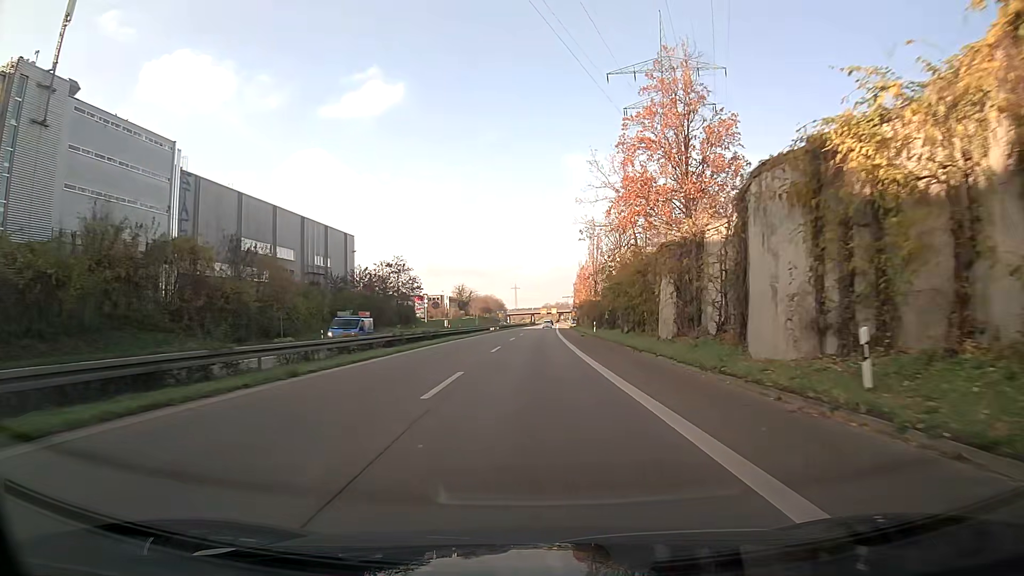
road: trunk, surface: asphalt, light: Day
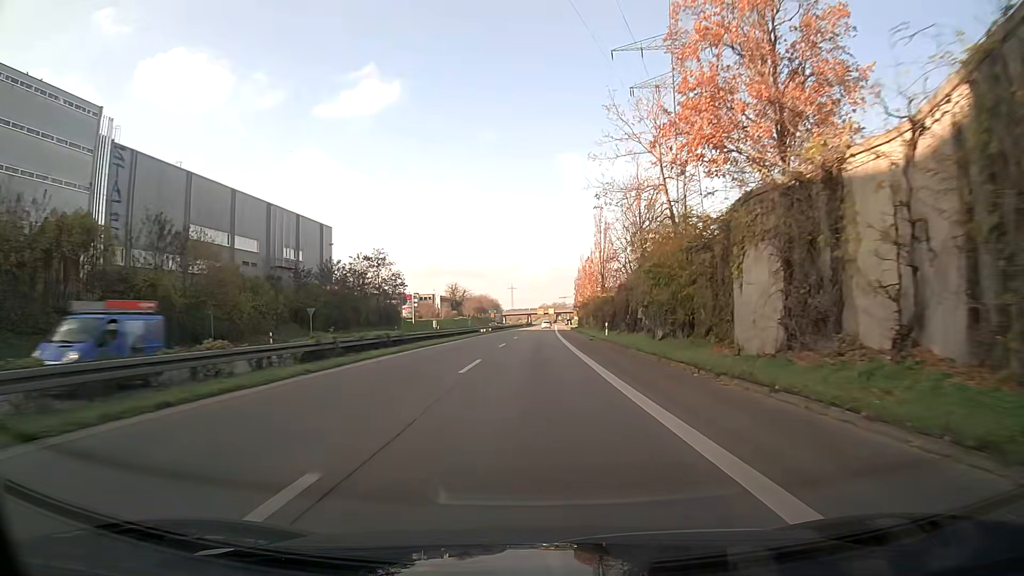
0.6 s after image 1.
(0.0, +11.9) m; 0°
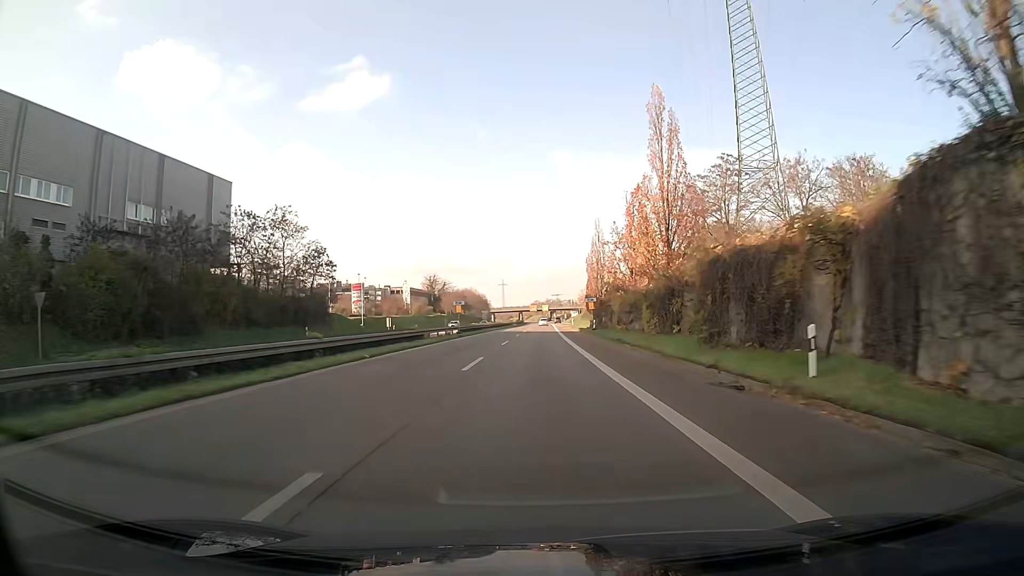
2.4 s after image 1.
(+0.2, +36.3) m; +1°
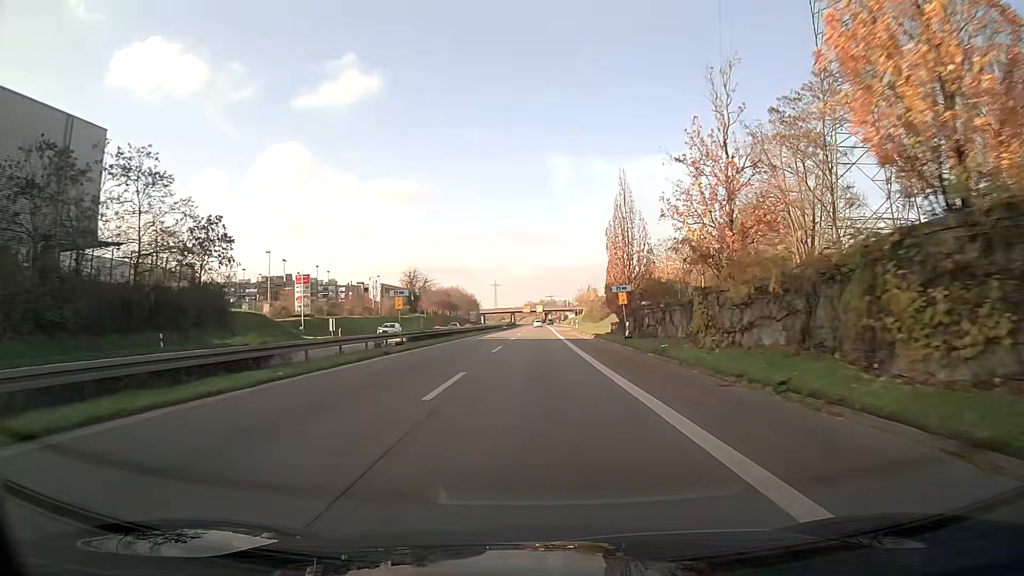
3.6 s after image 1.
(+0.1, +24.6) m; +1°
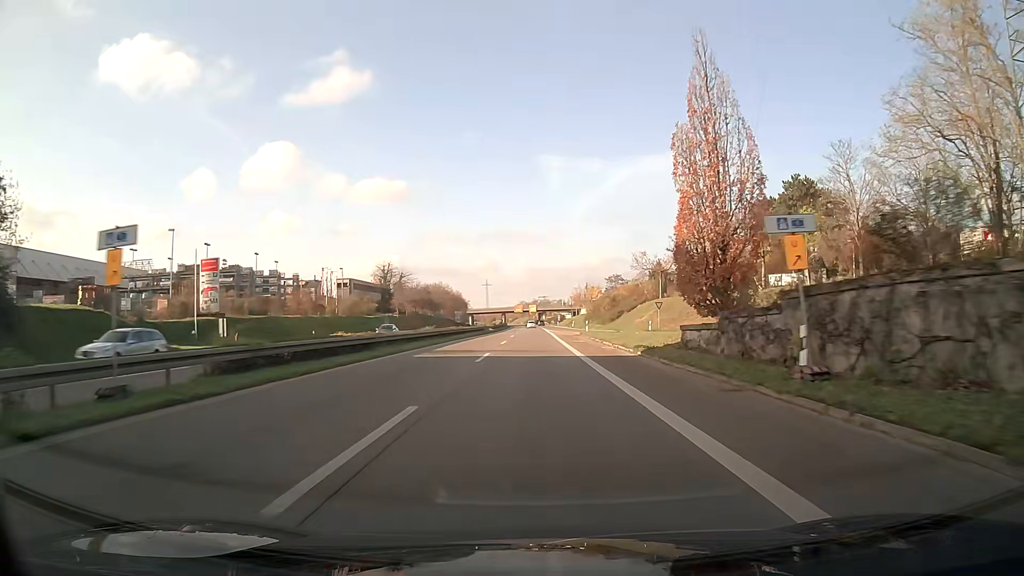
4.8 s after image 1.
(+0.2, +24.9) m; +1°
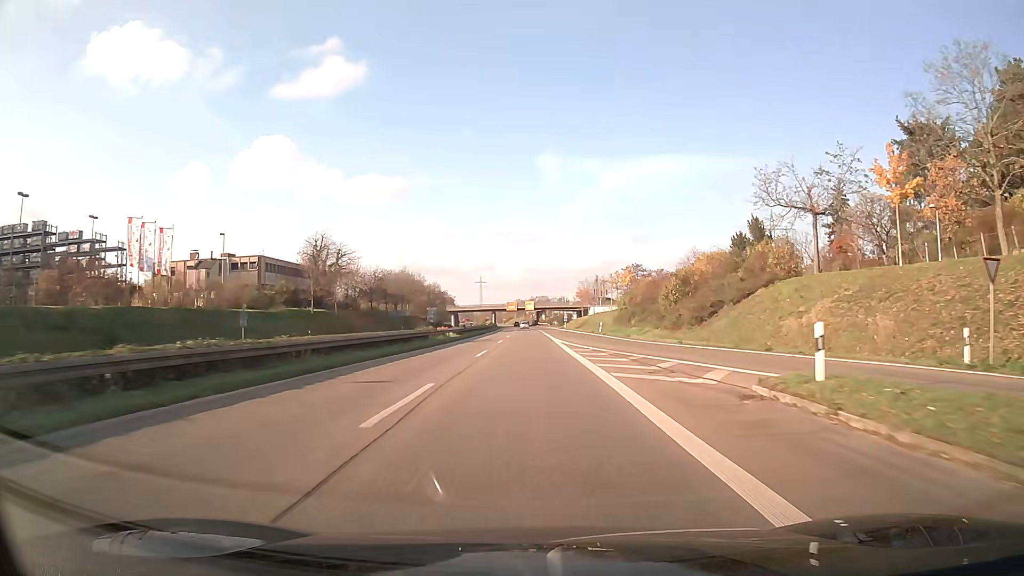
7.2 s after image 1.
(+0.1, +50.5) m; 0°
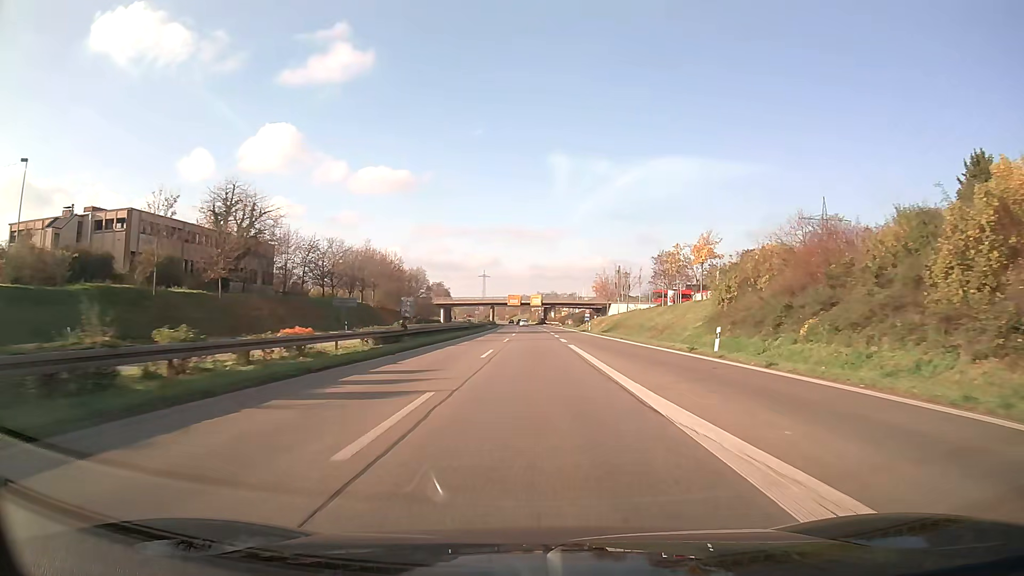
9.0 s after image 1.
(-0.2, +38.3) m; 0°
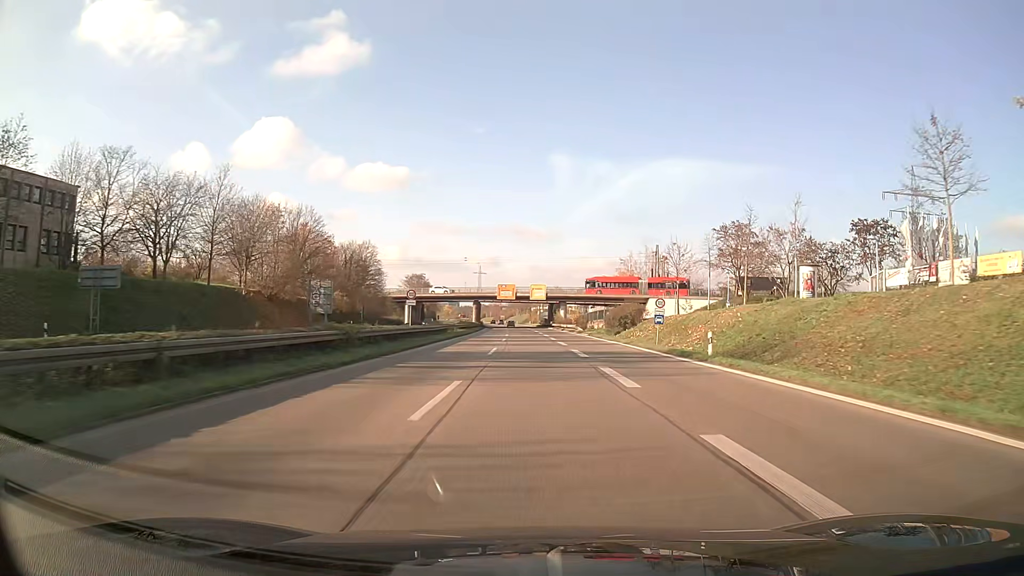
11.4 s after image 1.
(+0.1, +51.5) m; 0°
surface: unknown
